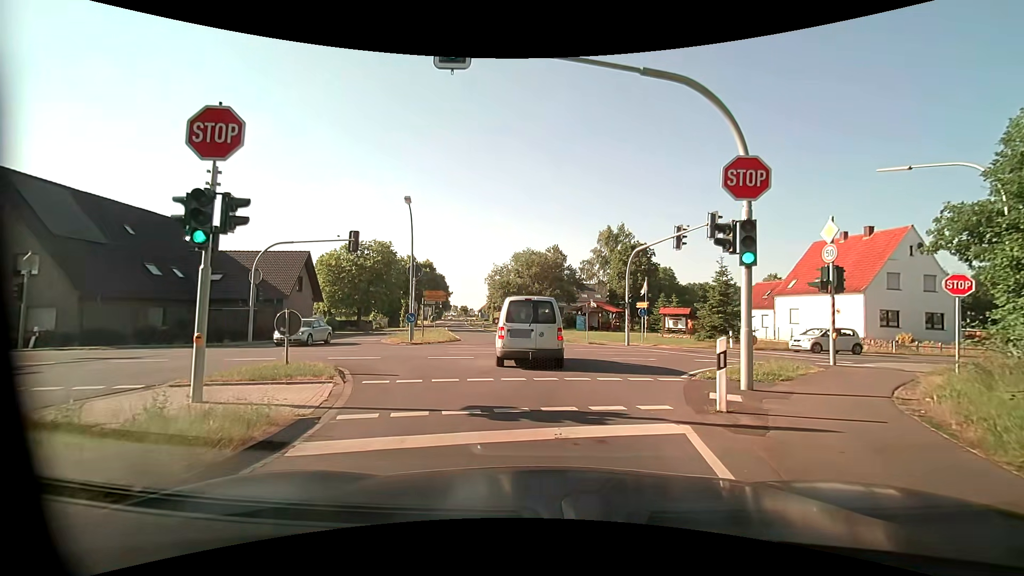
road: tertiary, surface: asphalt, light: Day
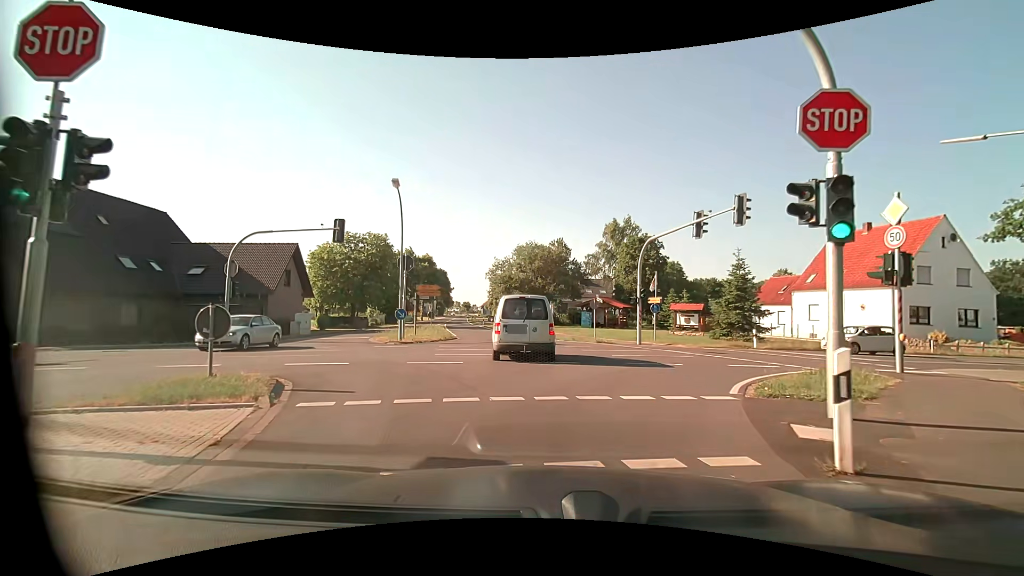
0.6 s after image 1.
(0.0, +3.0) m; -1°
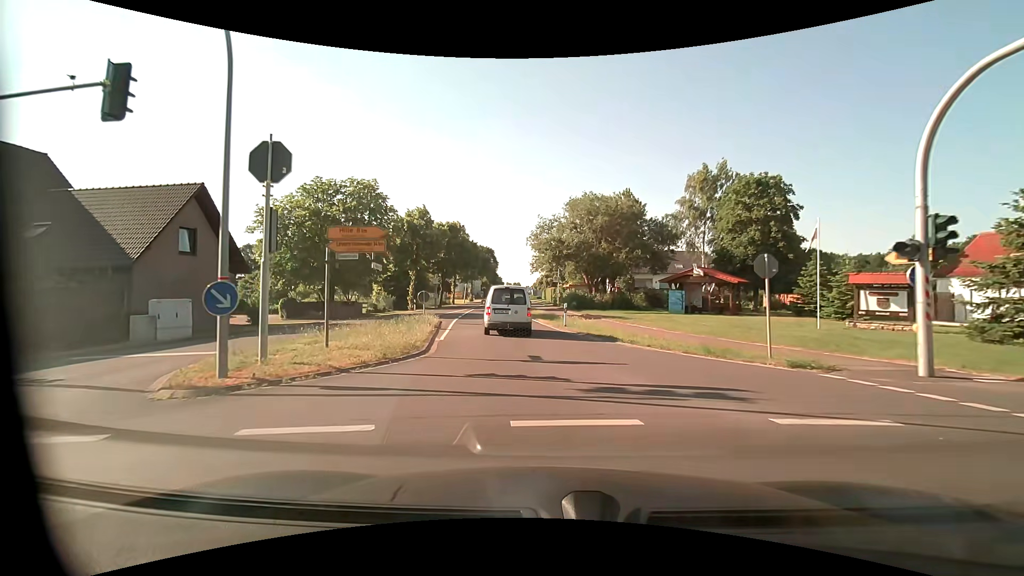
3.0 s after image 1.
(-0.6, +18.7) m; -6°
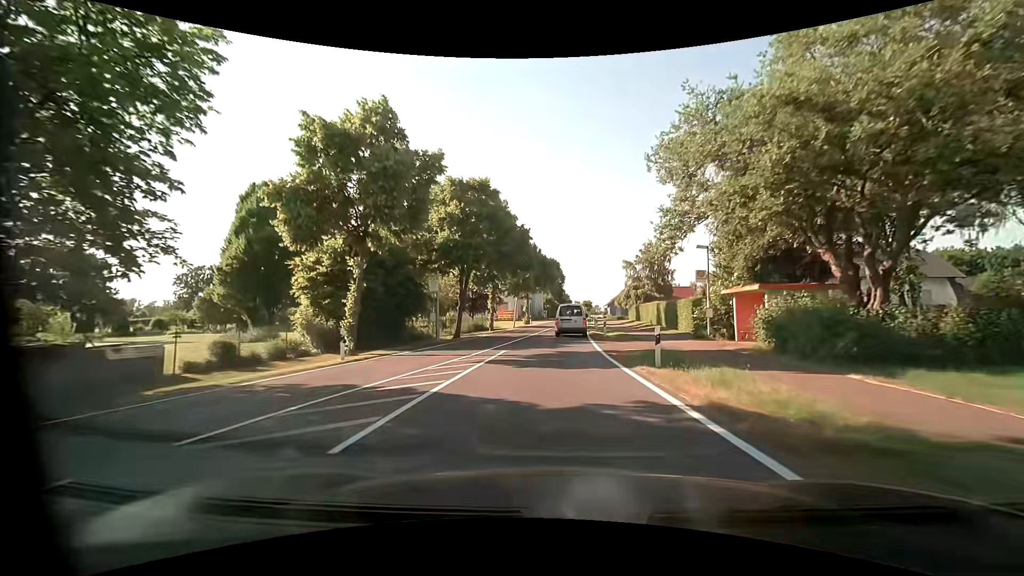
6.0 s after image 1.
(-2.7, +29.5) m; -8°
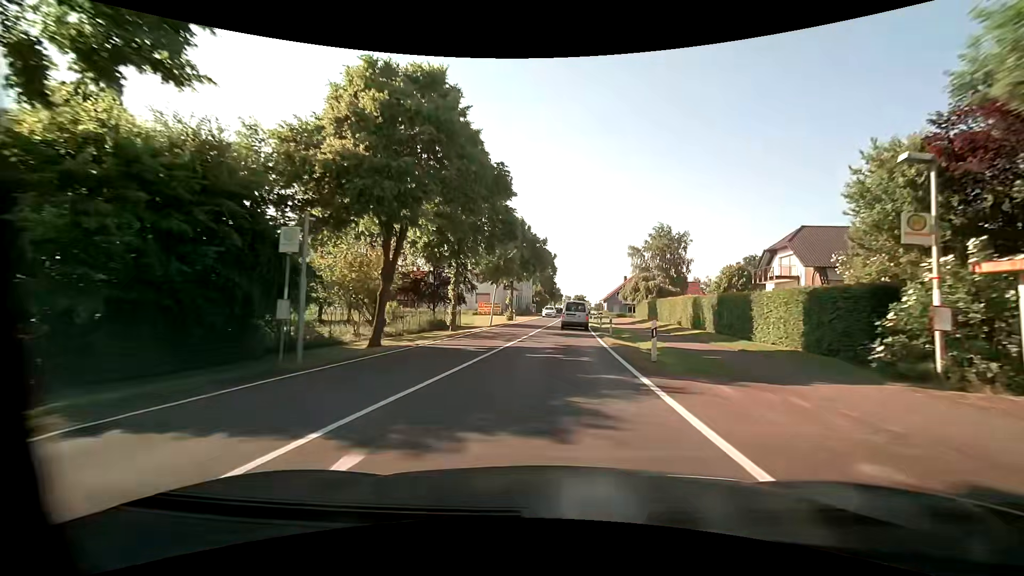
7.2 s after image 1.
(0.0, +14.2) m; +1°
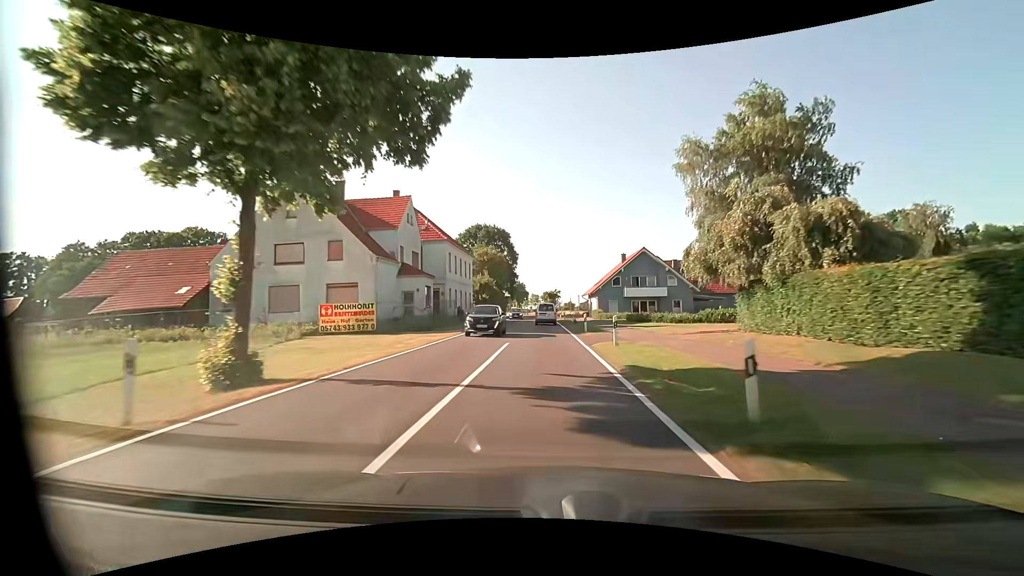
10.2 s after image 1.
(+2.5, +42.9) m; +4°
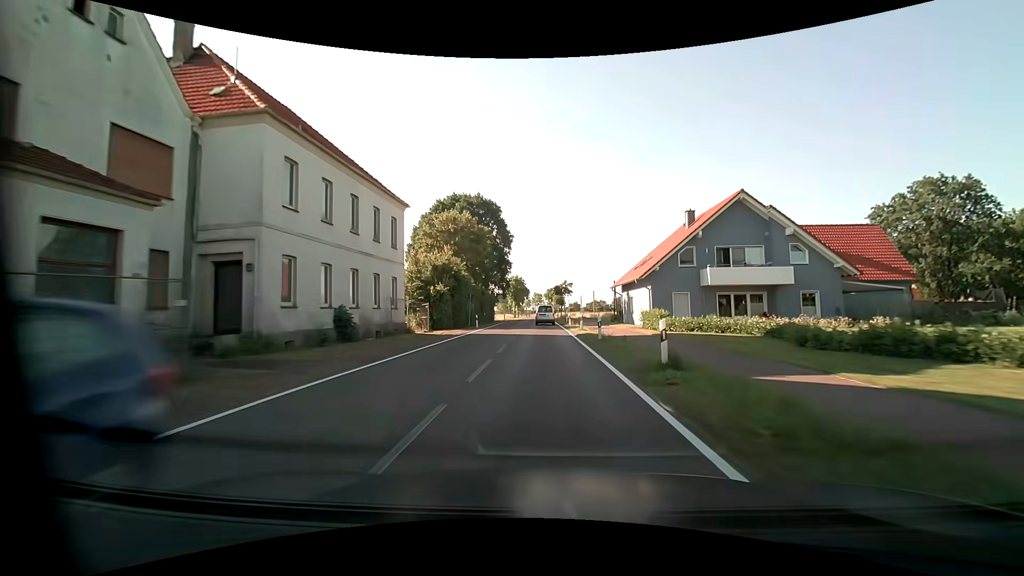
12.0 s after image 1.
(-0.3, +30.8) m; -1°
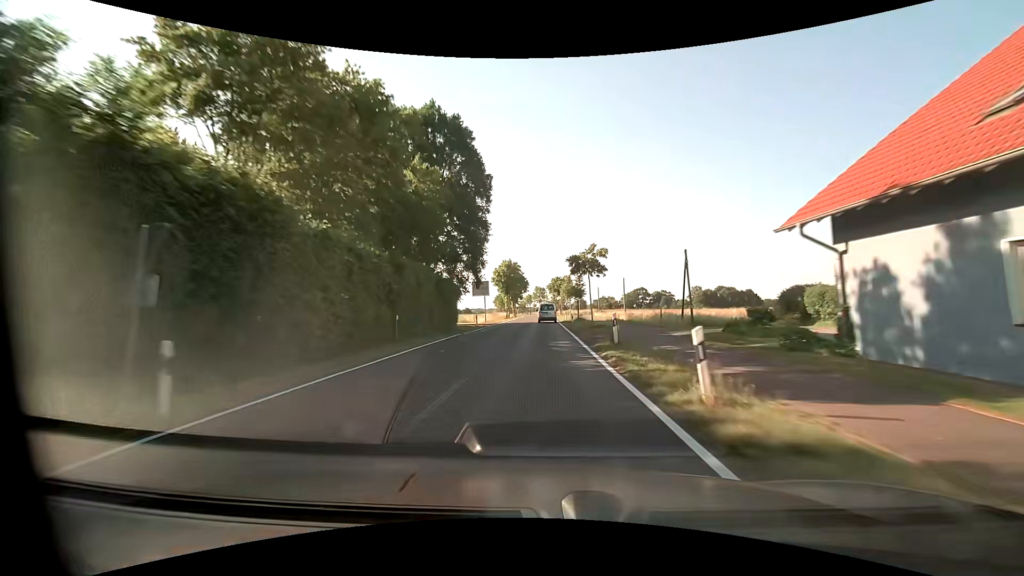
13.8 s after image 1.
(-0.1, +34.0) m; 0°
(0, +10) (0, +20) (0, +30) (0, +40) (0, +50) (0, +60) (0, +70) (-1, +80) (-1, +90) (-1, +100) m
